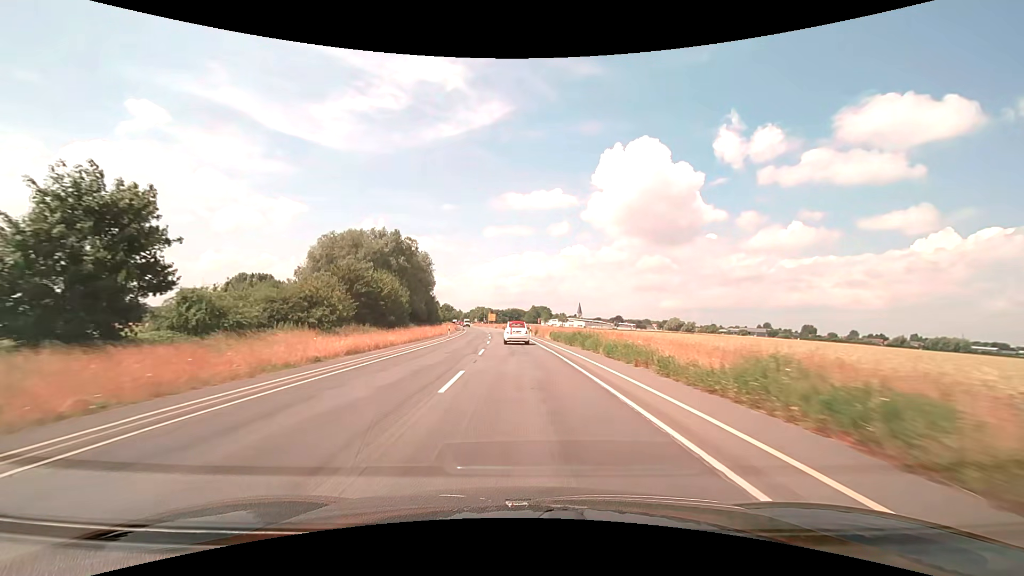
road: secondary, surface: asphalt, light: Day
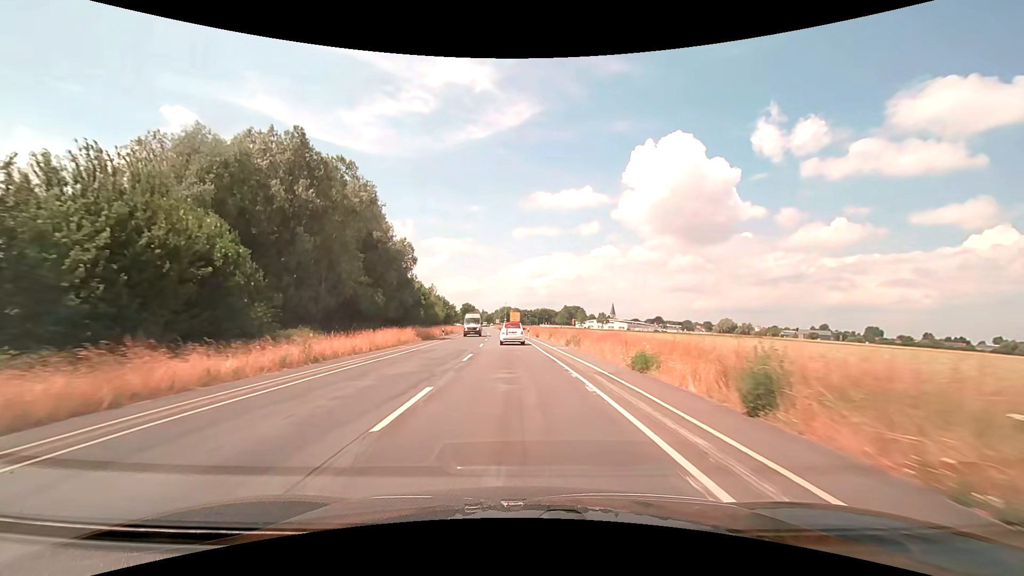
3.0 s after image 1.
(-1.5, +51.3) m; -3°
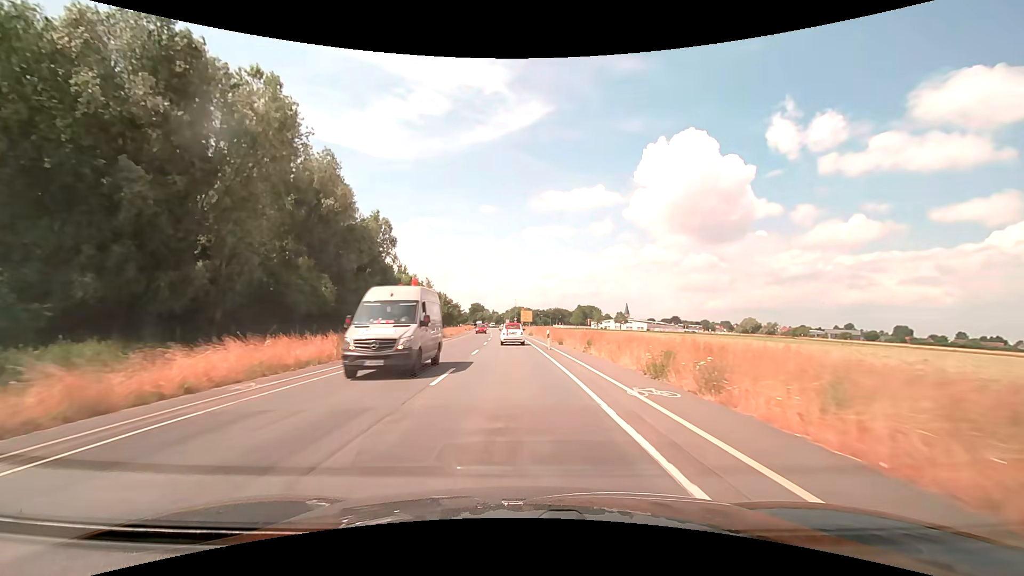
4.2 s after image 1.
(-0.2, +18.9) m; -1°
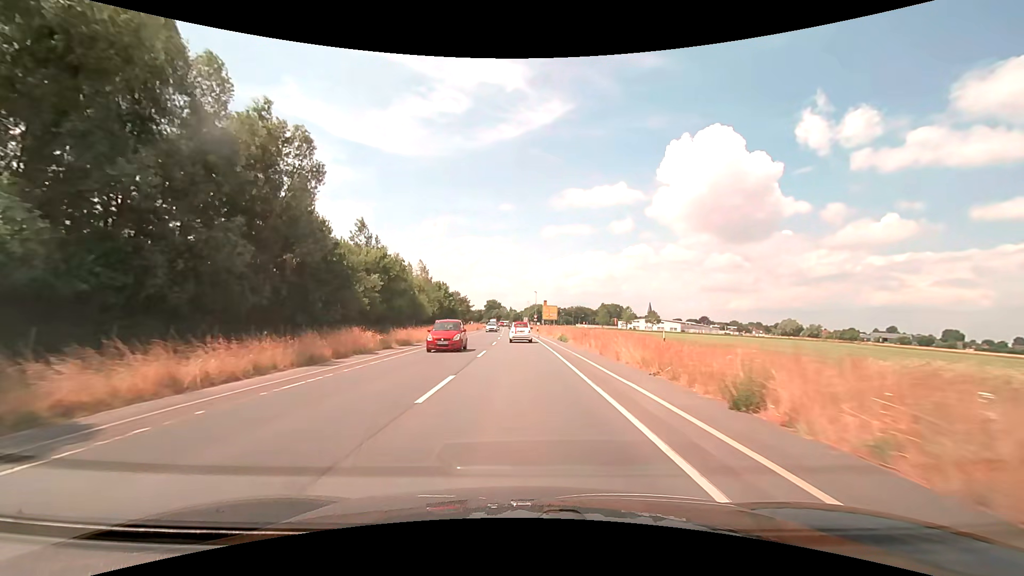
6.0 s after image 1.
(-0.6, +26.8) m; -3°
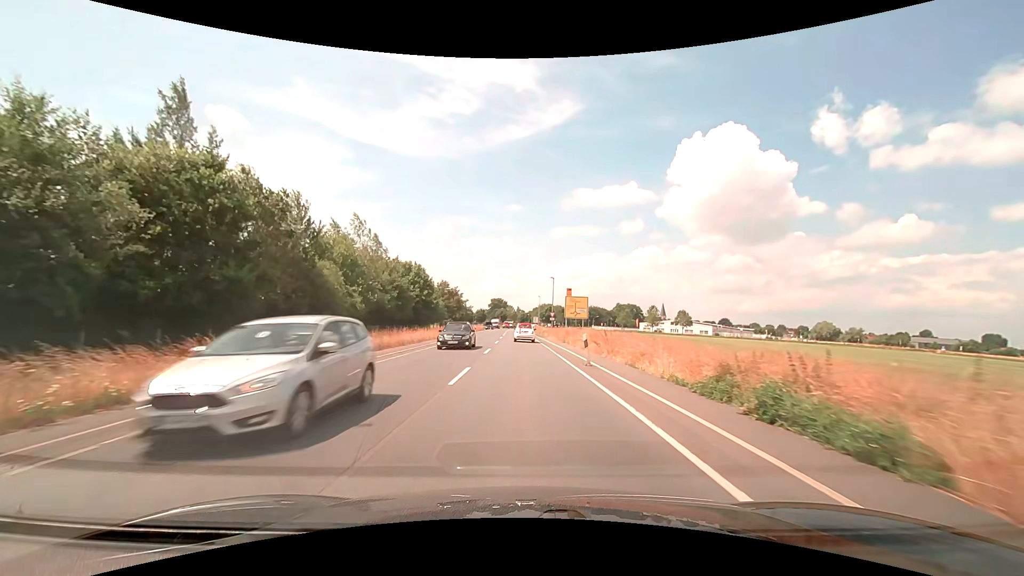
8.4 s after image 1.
(-0.1, +33.4) m; -1°
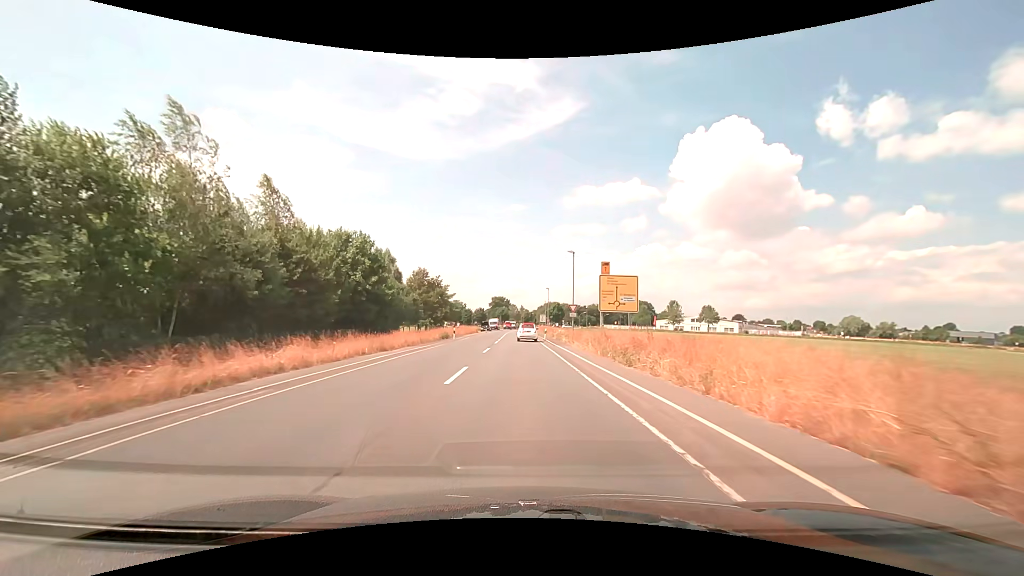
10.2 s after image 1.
(-0.1, +24.2) m; 0°
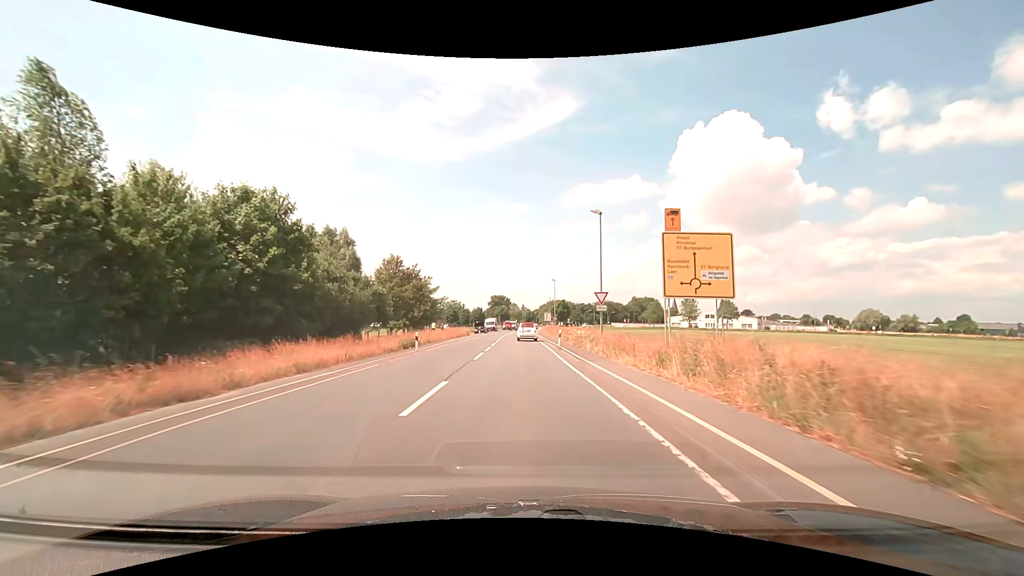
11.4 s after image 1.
(0.0, +15.8) m; 0°
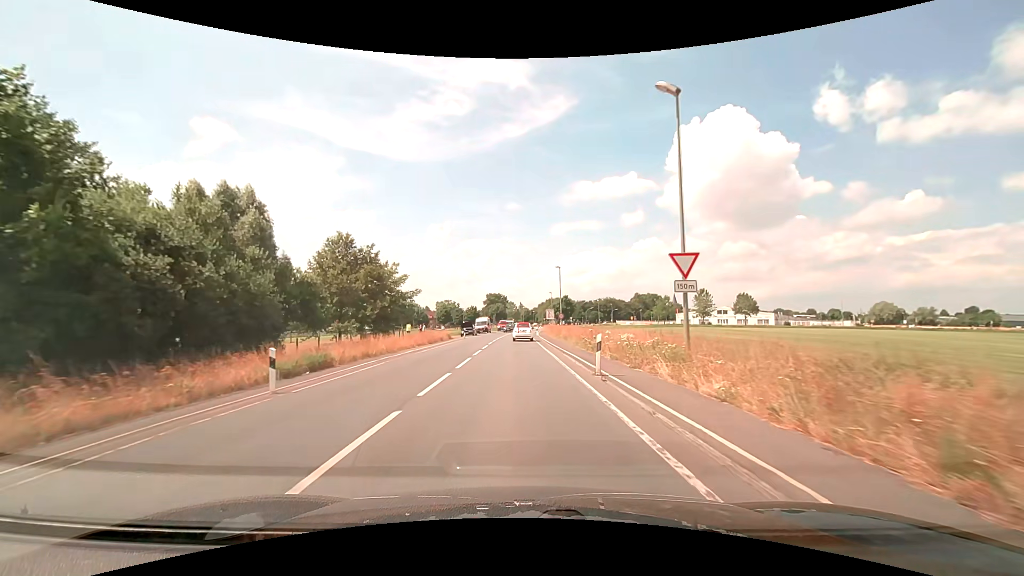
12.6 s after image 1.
(0.0, +15.6) m; 0°
(0, +10) (0, +20) (0, +30) (0, +40) (0, +50) (0, +60) (0, +70) (0, +80) (0, +90) (+1, +100) m
